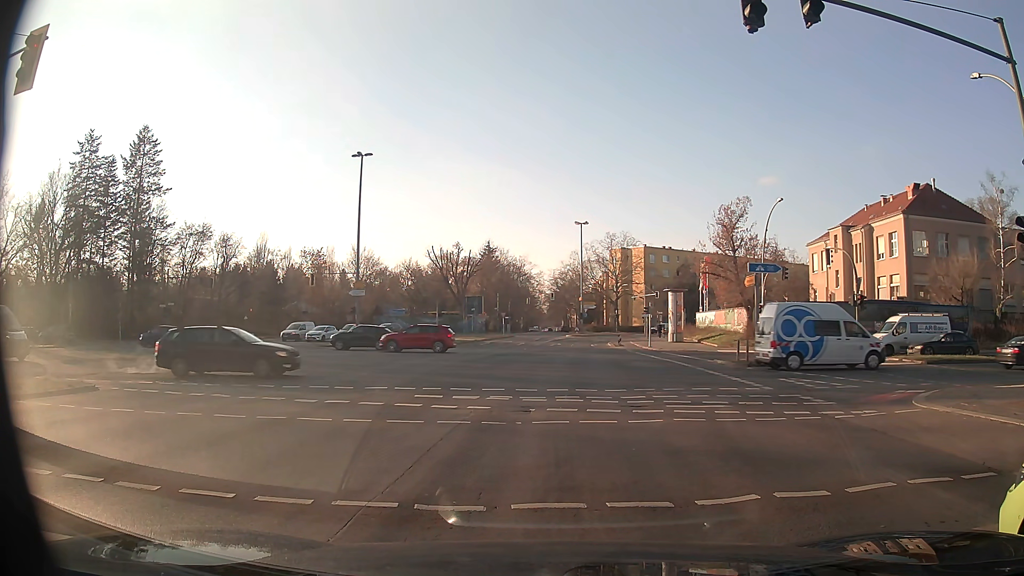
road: secondary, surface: asphalt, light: Day
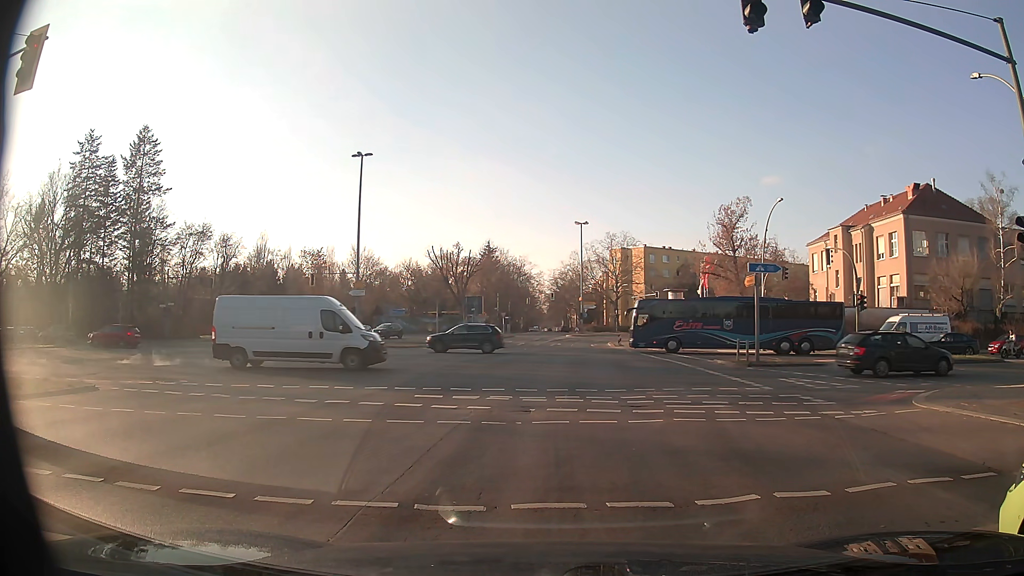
(0.0, 0.0) m; 0°
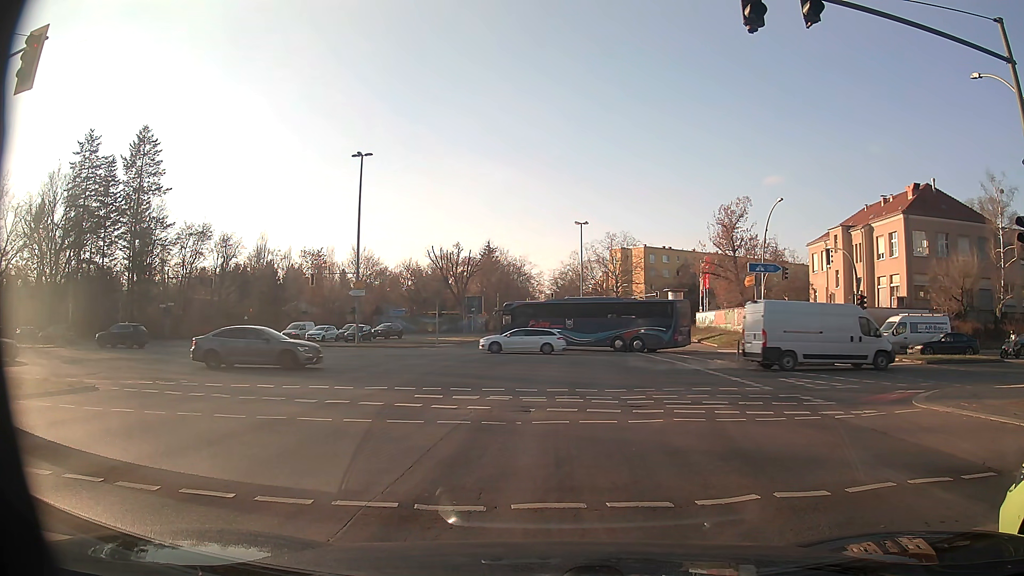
(0.0, 0.0) m; 0°
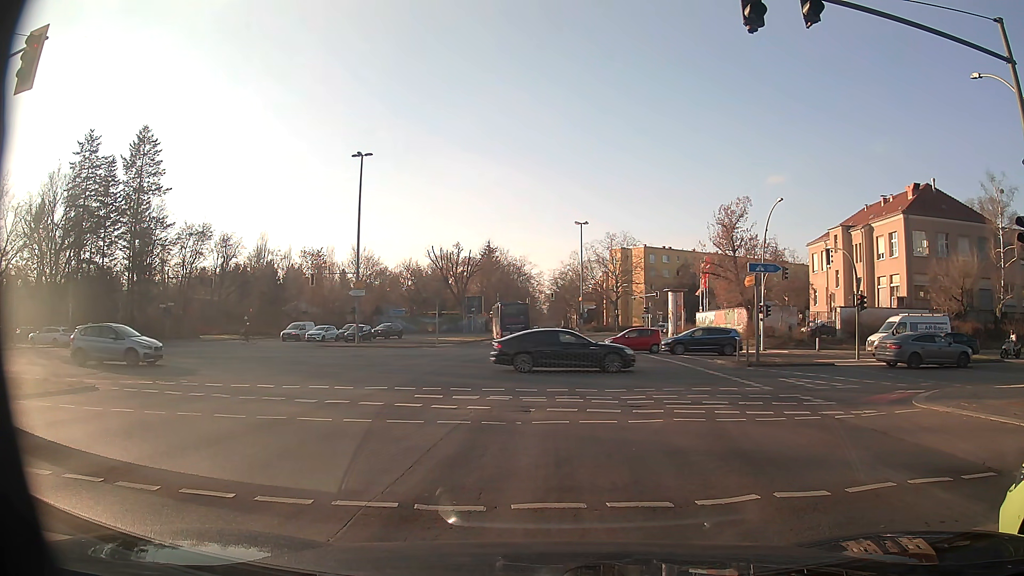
(0.0, 0.0) m; 0°
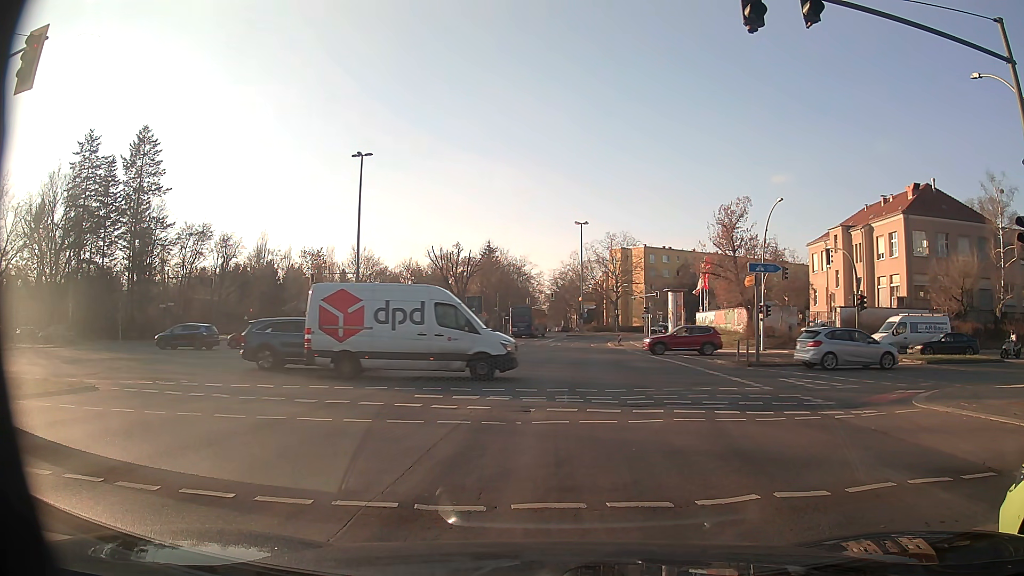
(0.0, 0.0) m; 0°
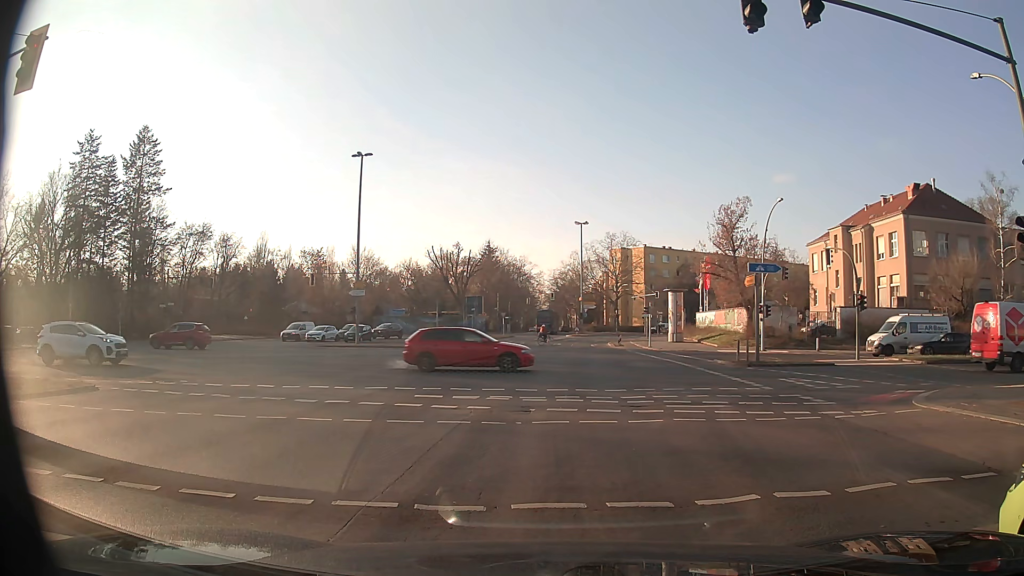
(0.0, 0.0) m; 0°
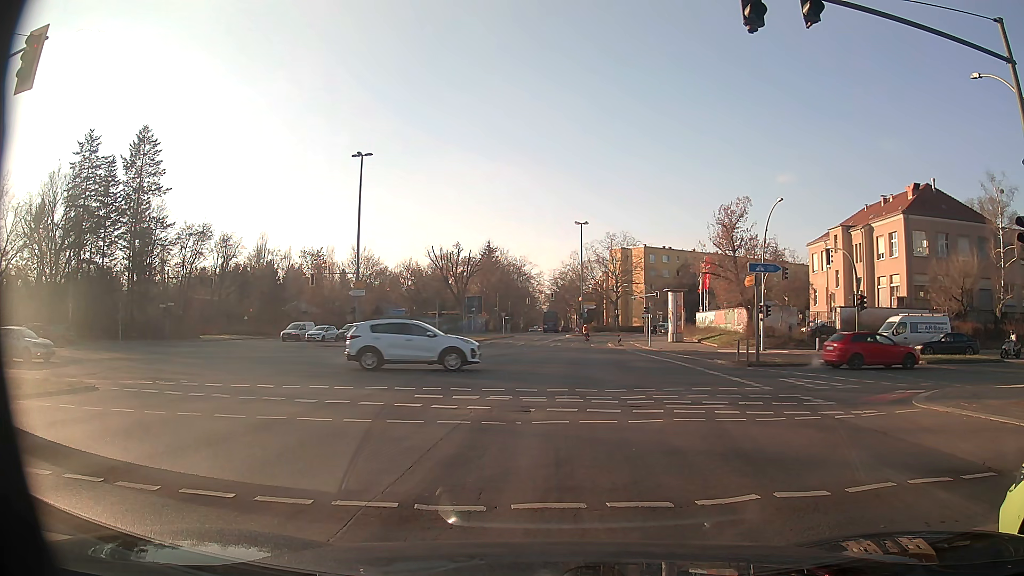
(0.0, 0.0) m; 0°
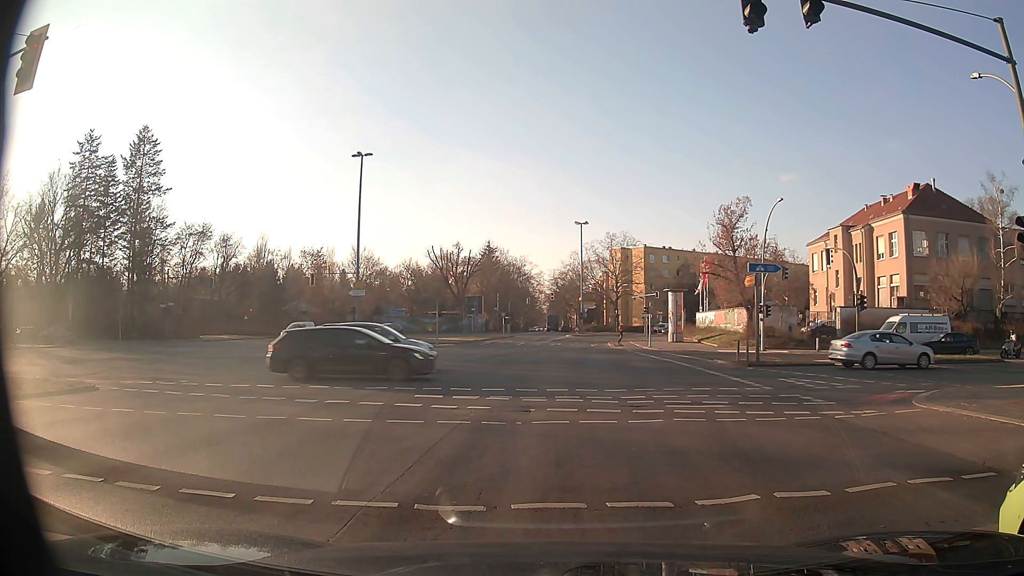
(0.0, 0.0) m; 0°
(+1, +10) (+2, +20) (+3, +30) (+4, +40) (+5, +50) (+6, +60) (+8, +69) (+12, +79) (+16, +88) (+22, +96) m
